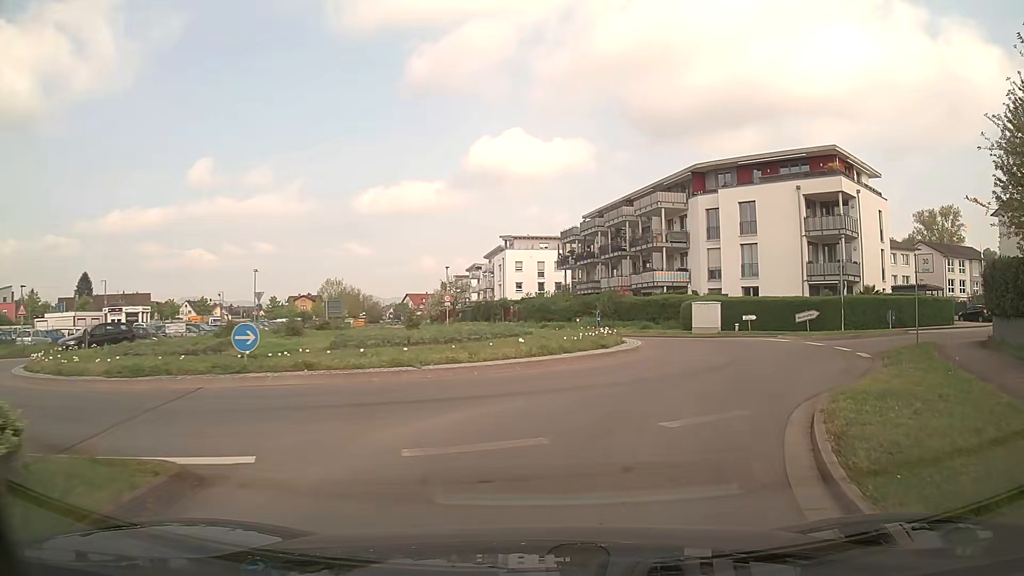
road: secondary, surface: asphalt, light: Day
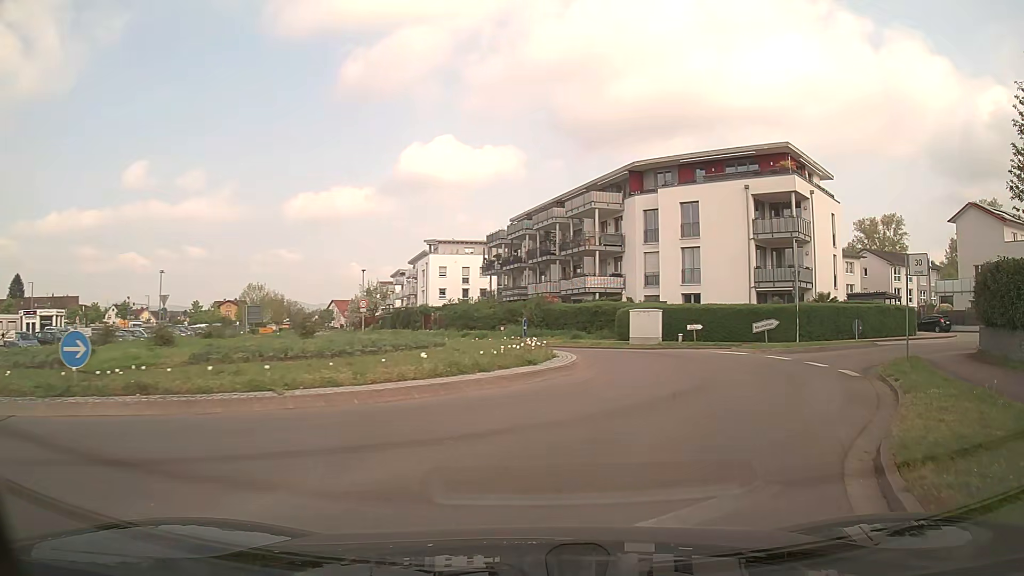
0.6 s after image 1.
(+0.2, +3.7) m; +6°
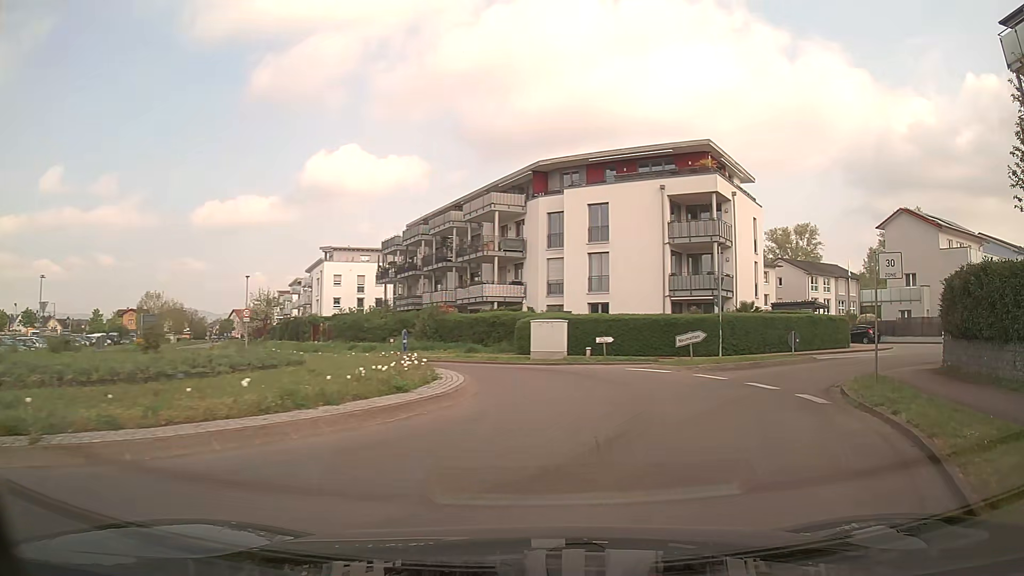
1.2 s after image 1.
(+0.3, +3.5) m; +8°
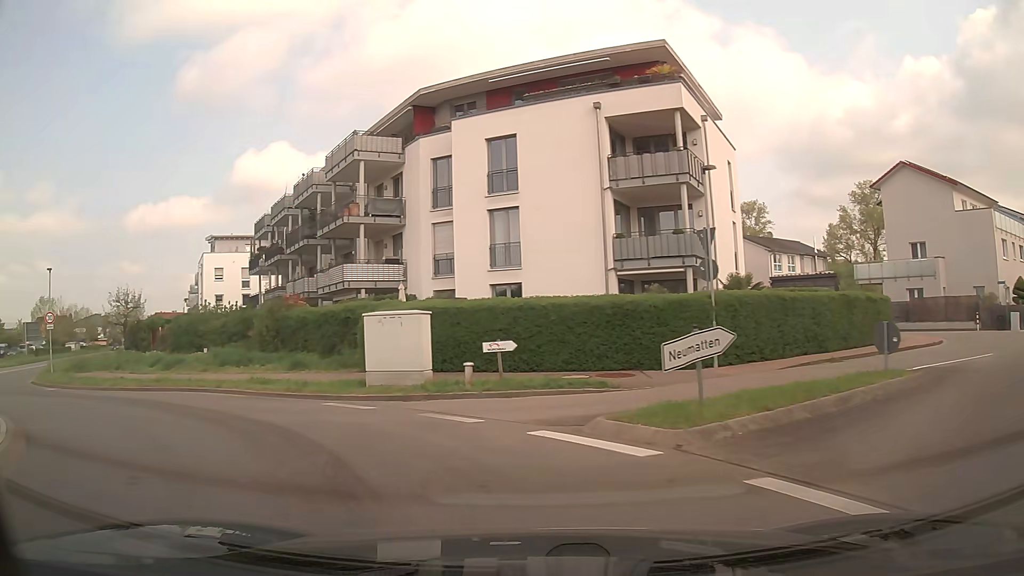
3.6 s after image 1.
(+2.3, +13.2) m; +6°
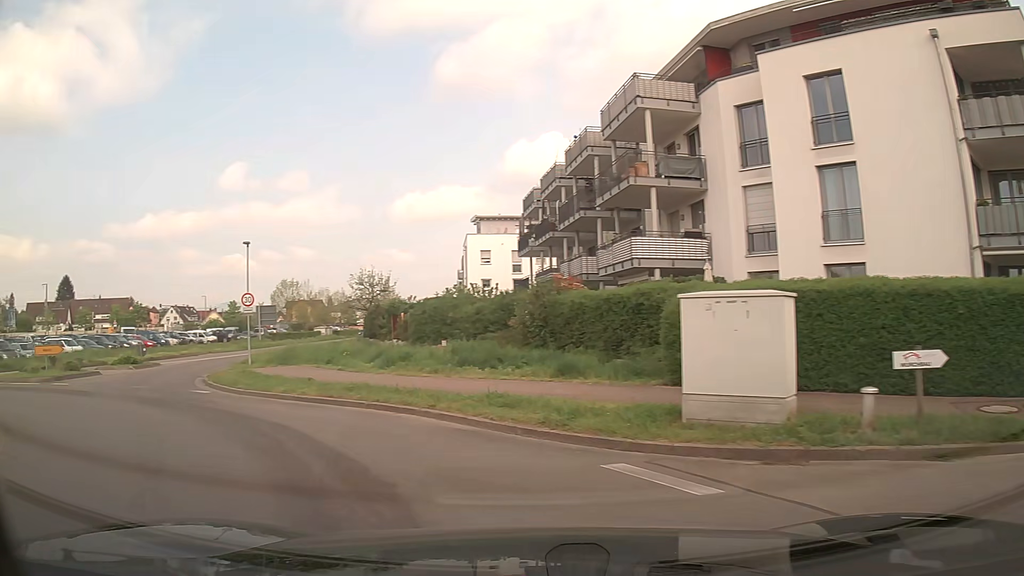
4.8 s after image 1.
(-1.3, +6.4) m; -23°
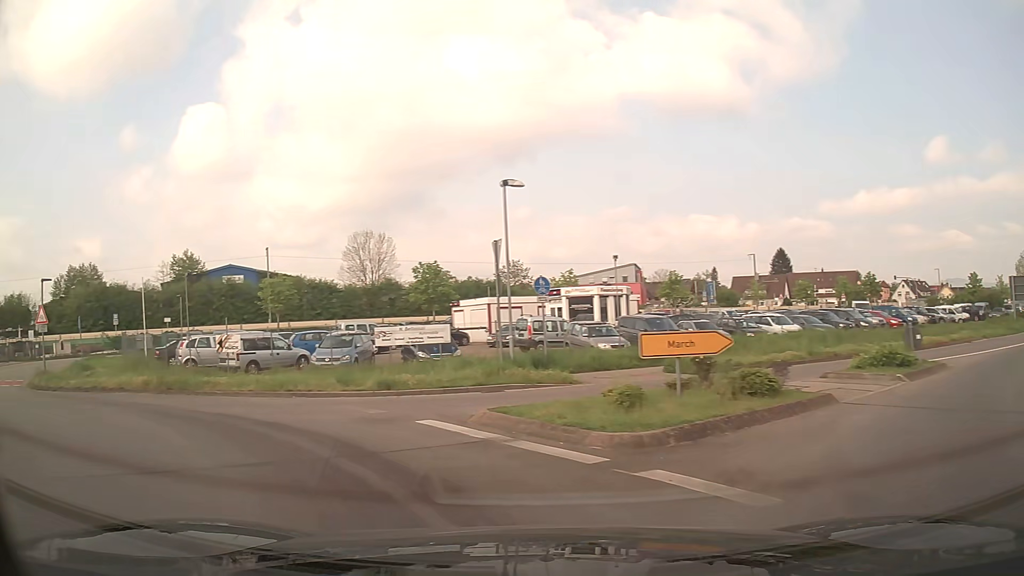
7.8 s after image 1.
(-8.2, +13.3) m; -63°
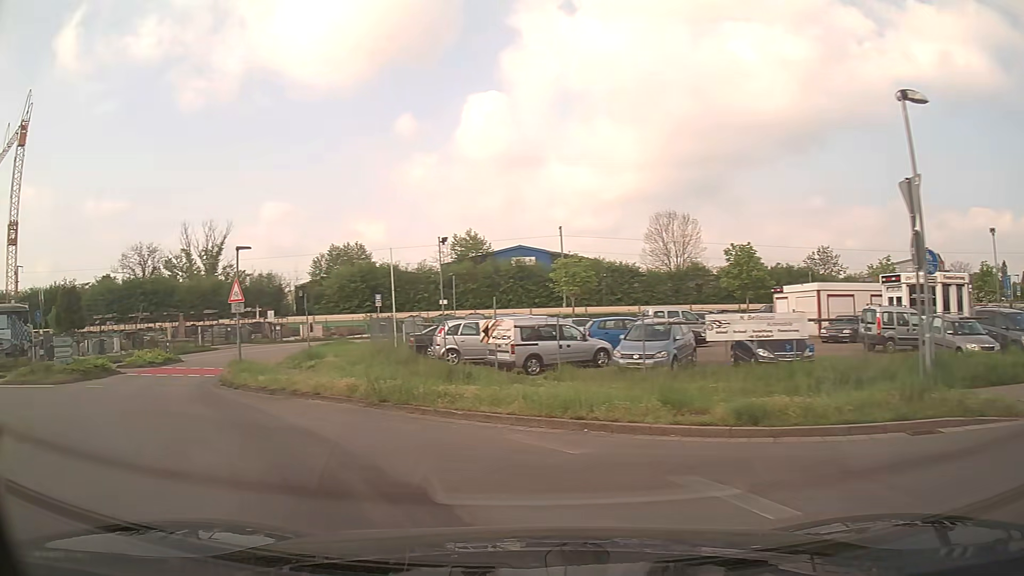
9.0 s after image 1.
(-1.4, +6.4) m; -25°
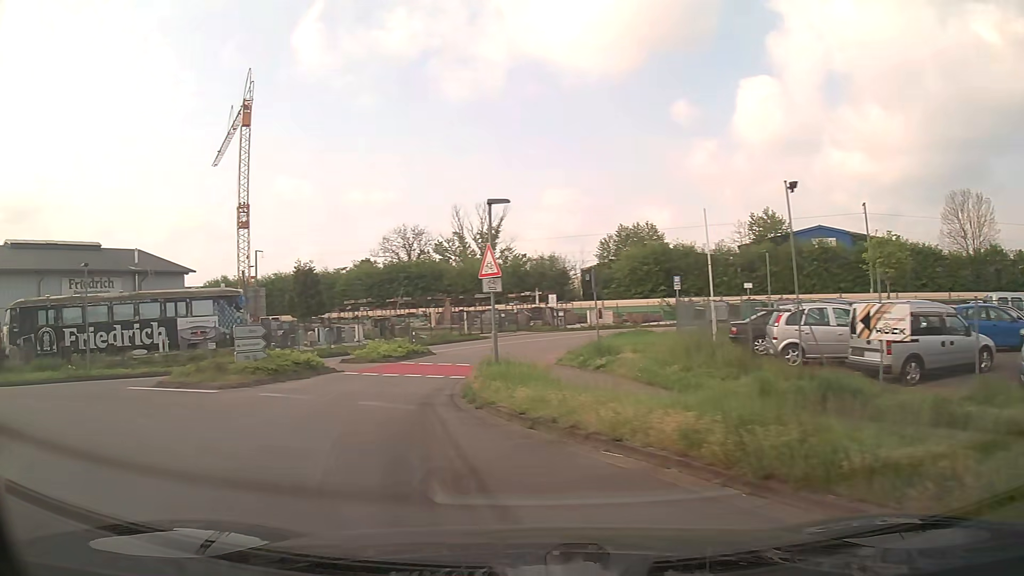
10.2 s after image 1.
(-1.4, +6.3) m; -24°
(-2, +10) (-4, +19) (-1, +29) (+6, +36) (+15, +38) (+25, +36) (+35, +33) (+44, +29) (+53, +26) (+63, +22) m
